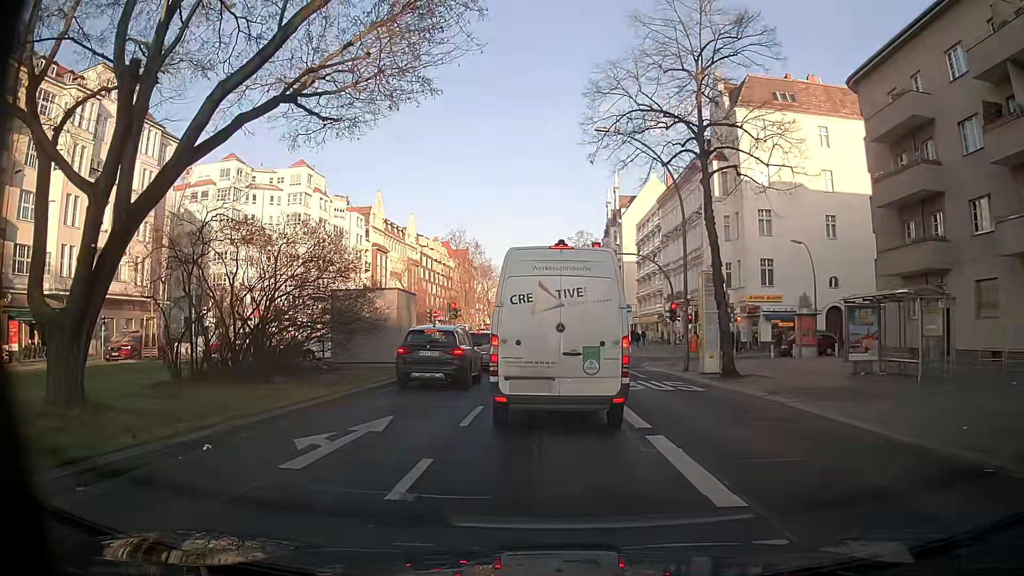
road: primary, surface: asphalt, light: Day
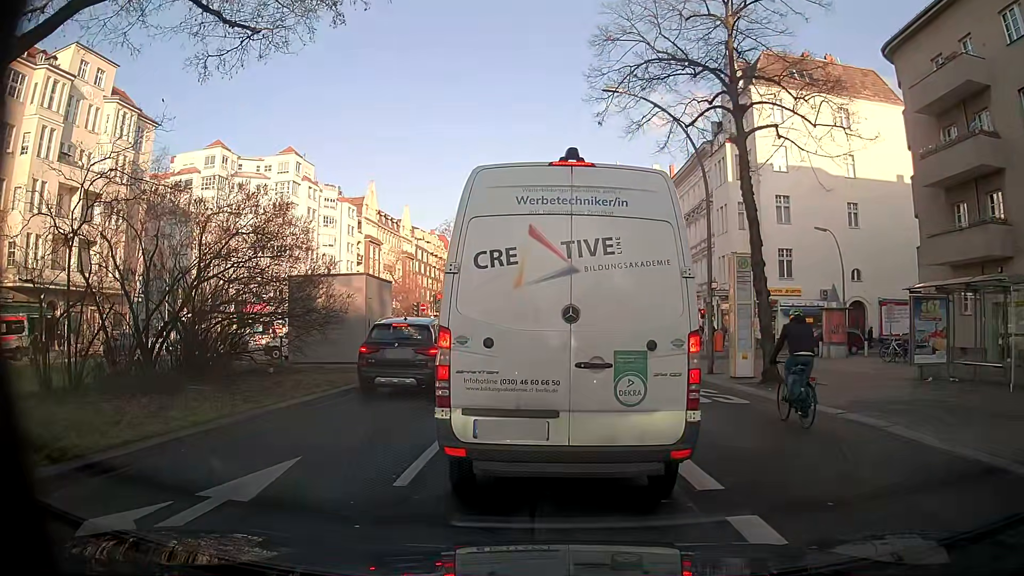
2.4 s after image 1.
(+0.1, +4.3) m; +1°
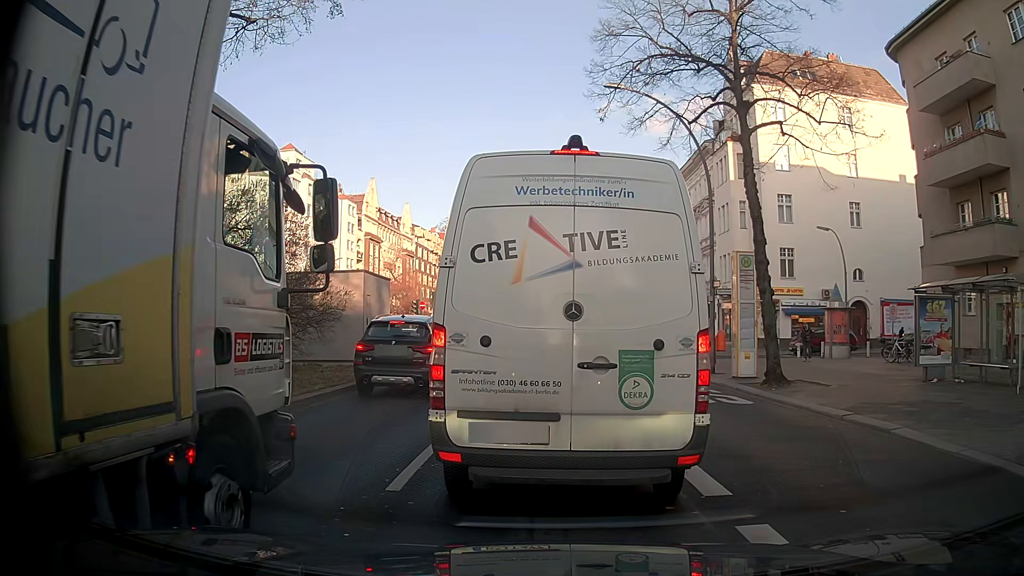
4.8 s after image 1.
(0.0, +0.4) m; 0°
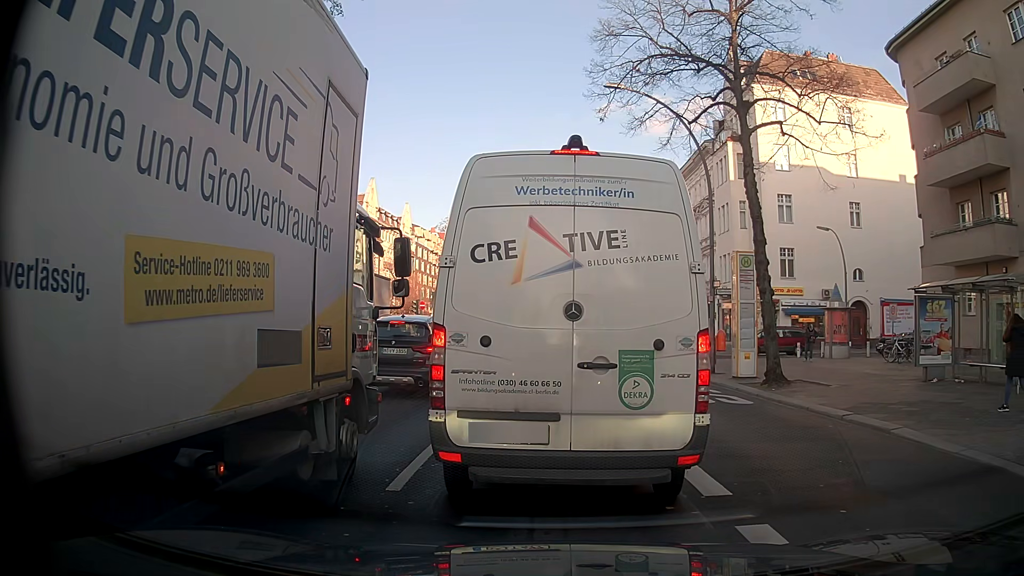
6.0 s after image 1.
(0.0, 0.0) m; 0°
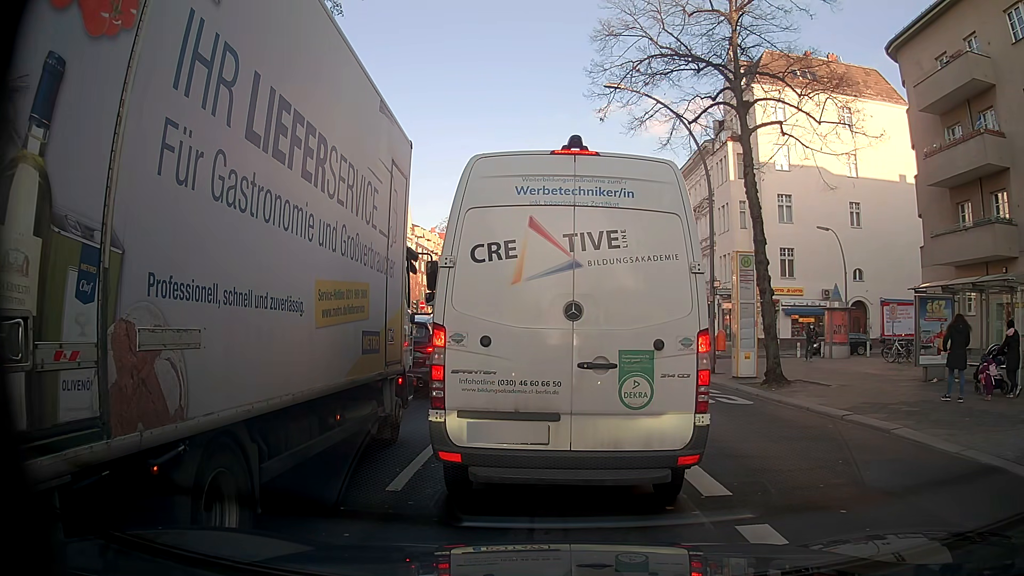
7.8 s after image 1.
(0.0, 0.0) m; 0°
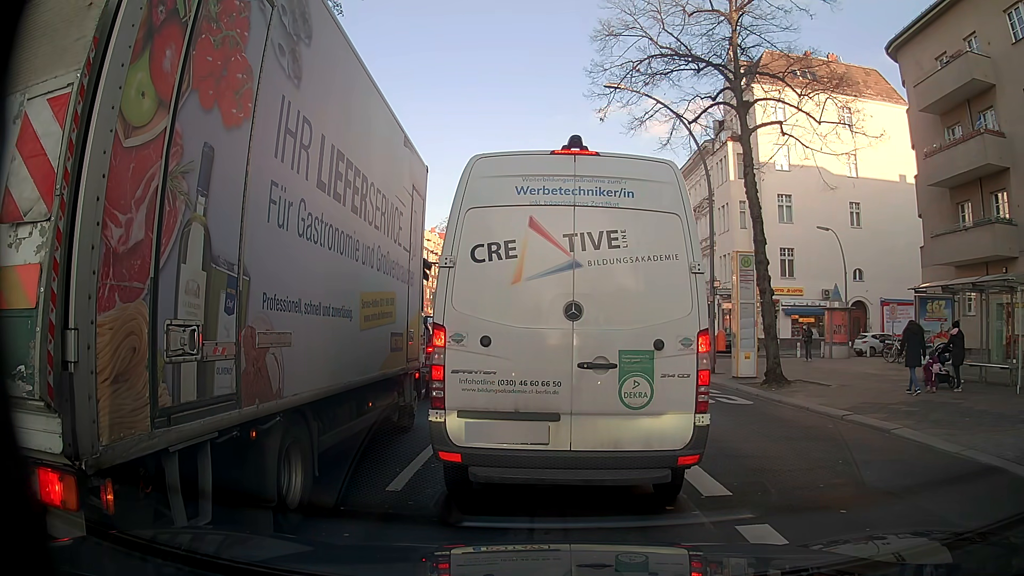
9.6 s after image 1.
(0.0, 0.0) m; 0°
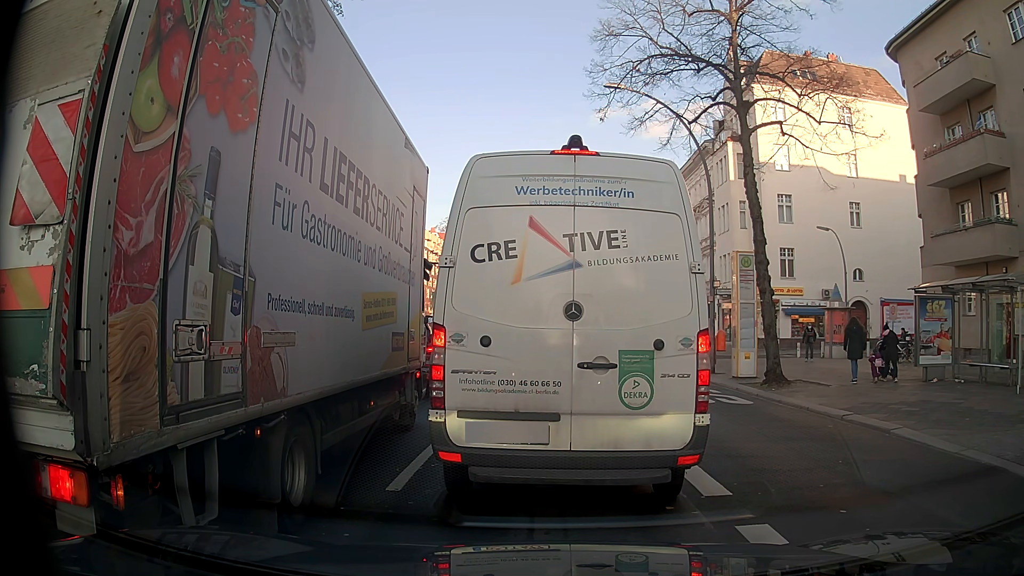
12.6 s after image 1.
(0.0, 0.0) m; 0°
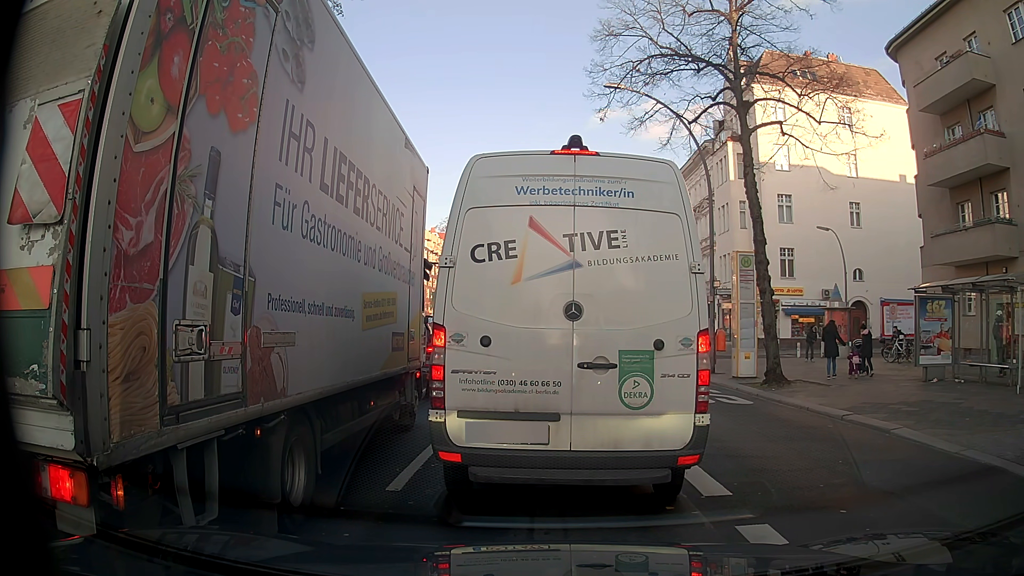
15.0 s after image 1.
(0.0, 0.0) m; 0°
